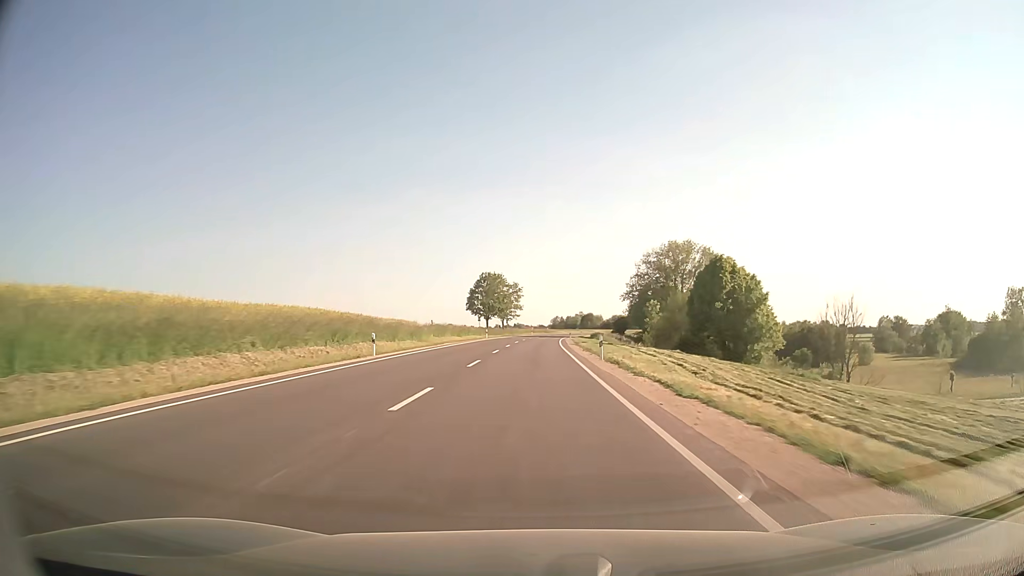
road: secondary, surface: asphalt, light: Day
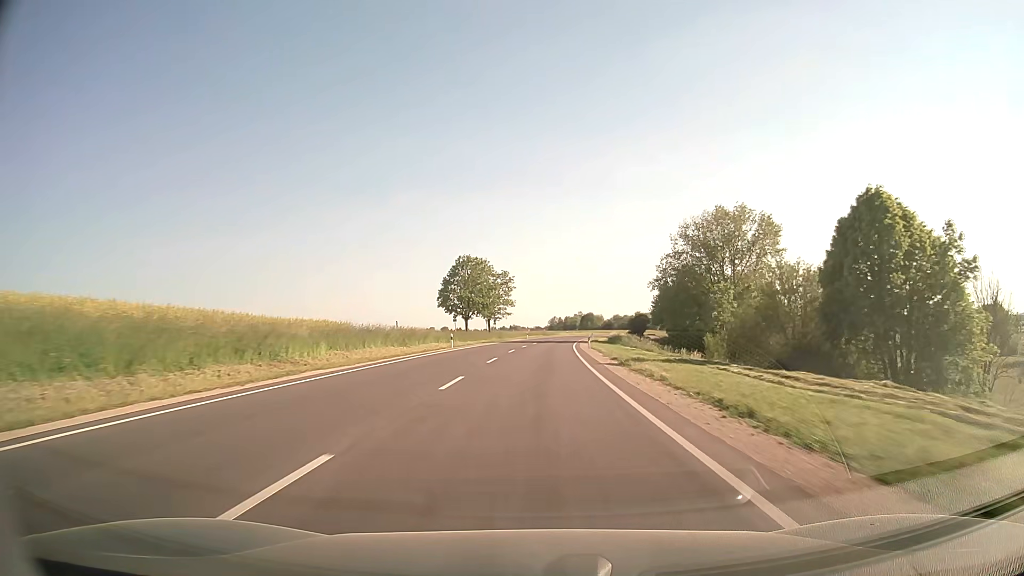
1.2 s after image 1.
(0.0, +31.7) m; 0°
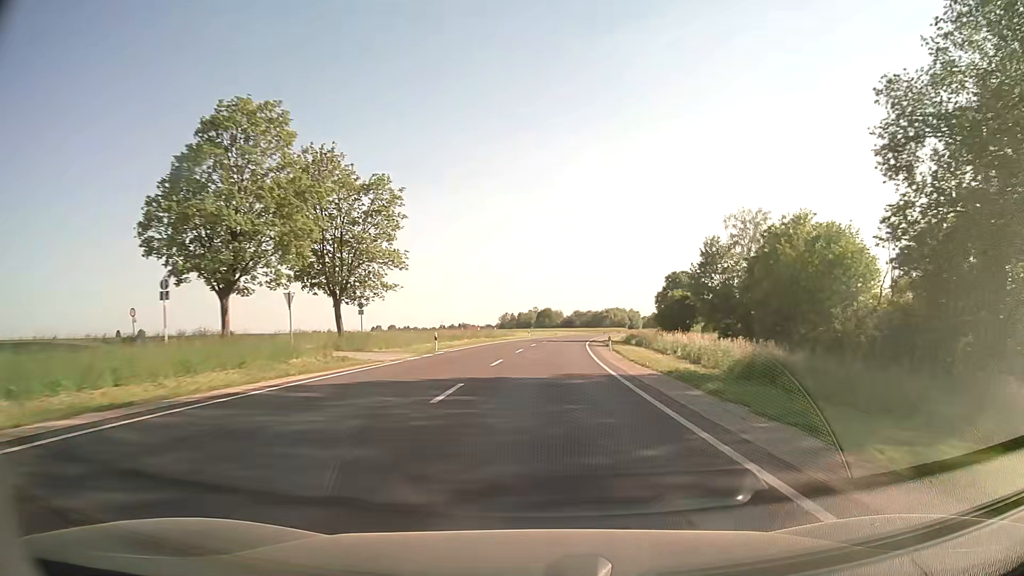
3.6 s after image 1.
(+1.5, +63.3) m; +4°
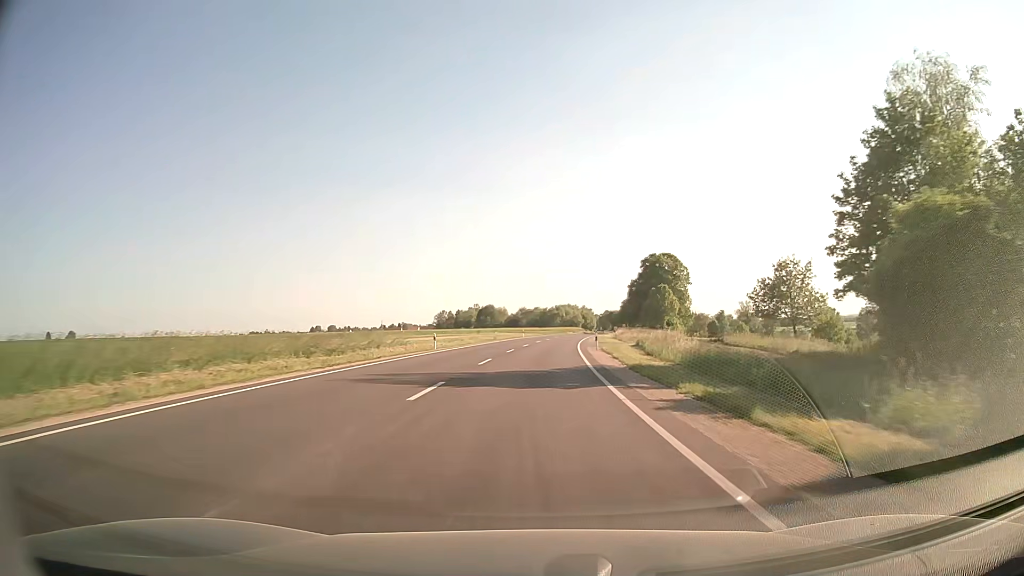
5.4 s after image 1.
(+2.0, +47.2) m; +5°
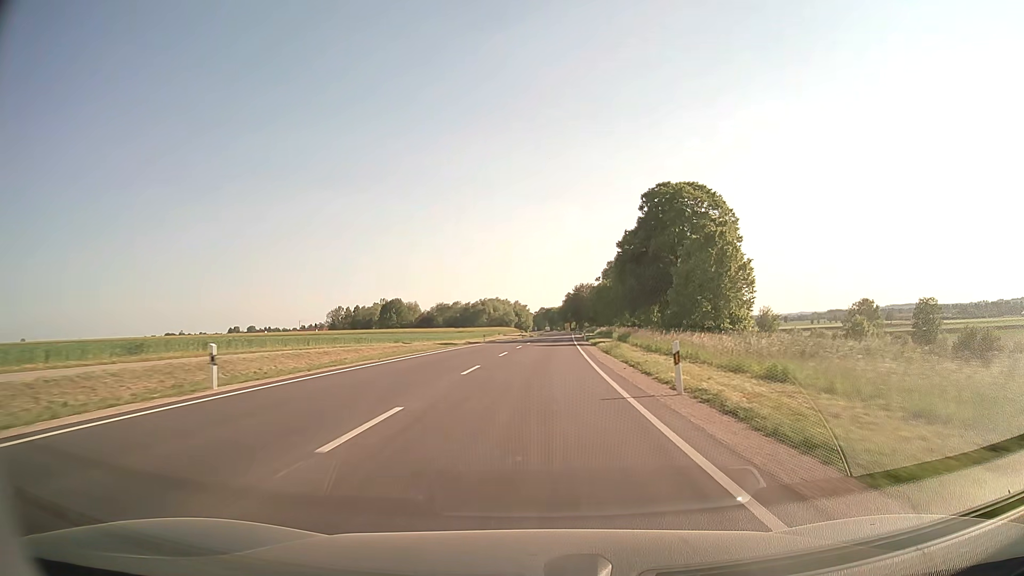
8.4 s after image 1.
(+4.0, +76.6) m; +6°
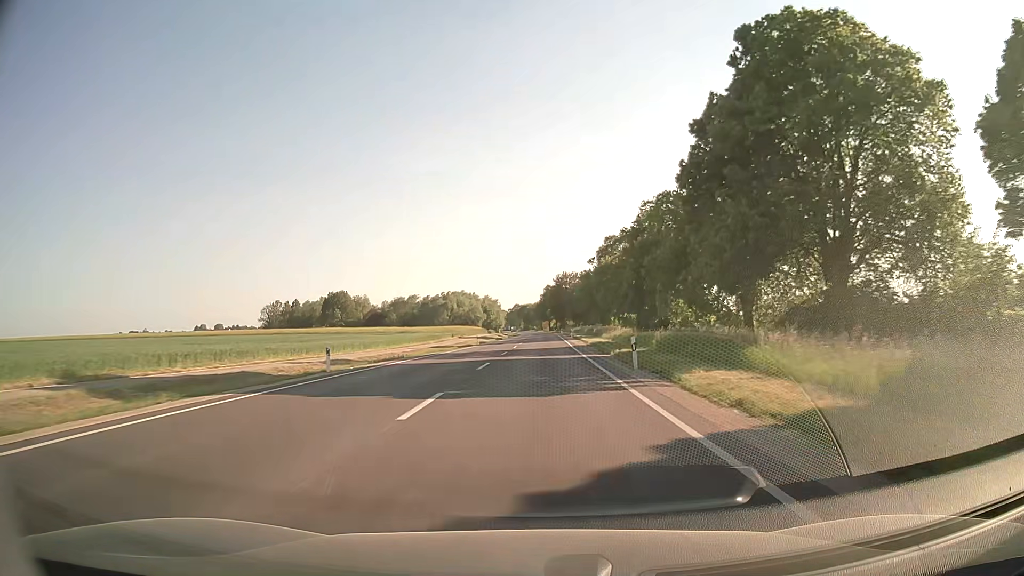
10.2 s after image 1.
(+1.0, +45.0) m; +2°
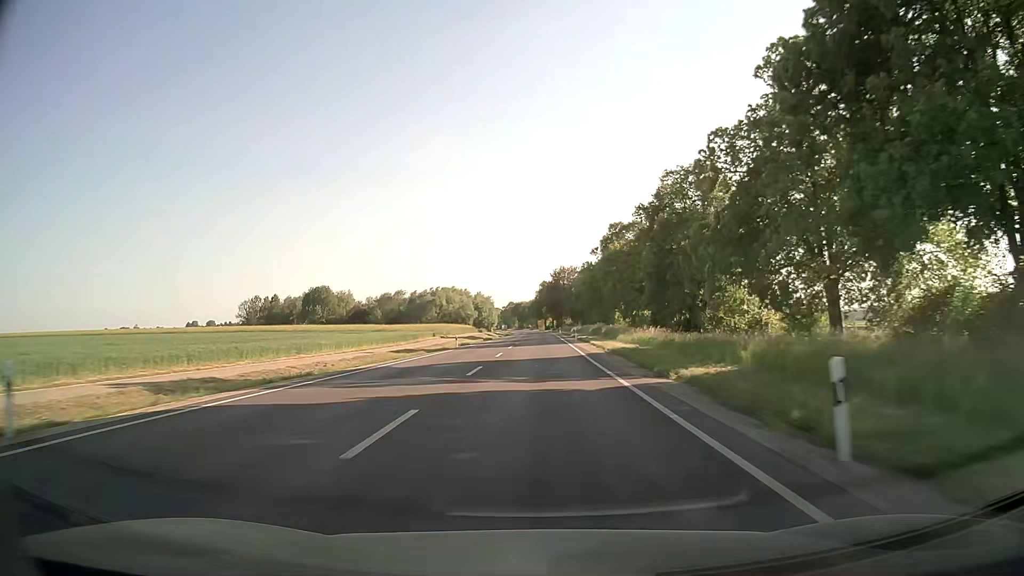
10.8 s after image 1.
(0.0, +14.9) m; 0°
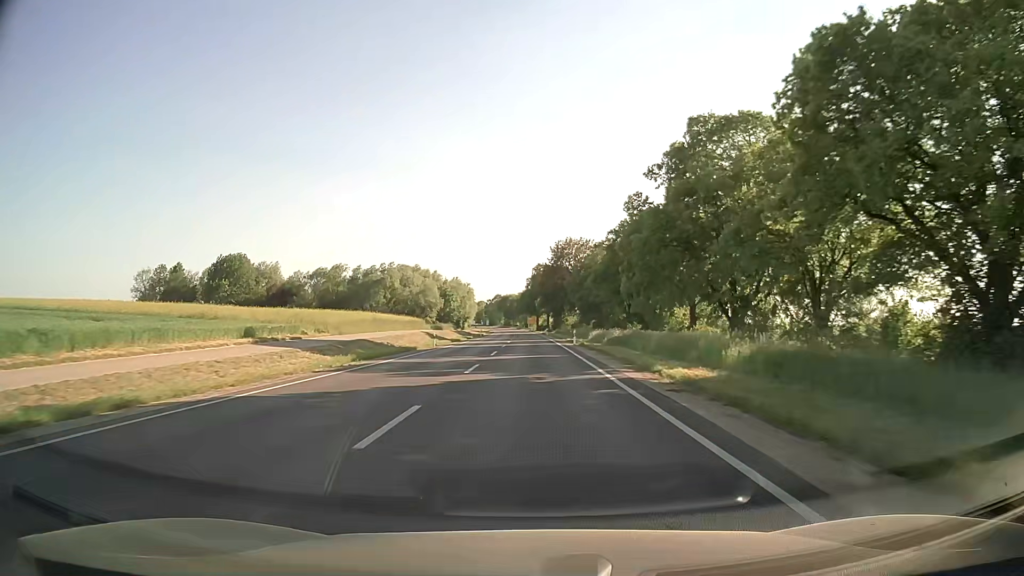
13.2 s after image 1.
(+0.5, +58.3) m; +1°
(0, +10) (0, +20) (0, +30) (0, +40) (0, +50) (0, +60) (0, +70) (0, +80) (0, +90) (-1, +100) m
